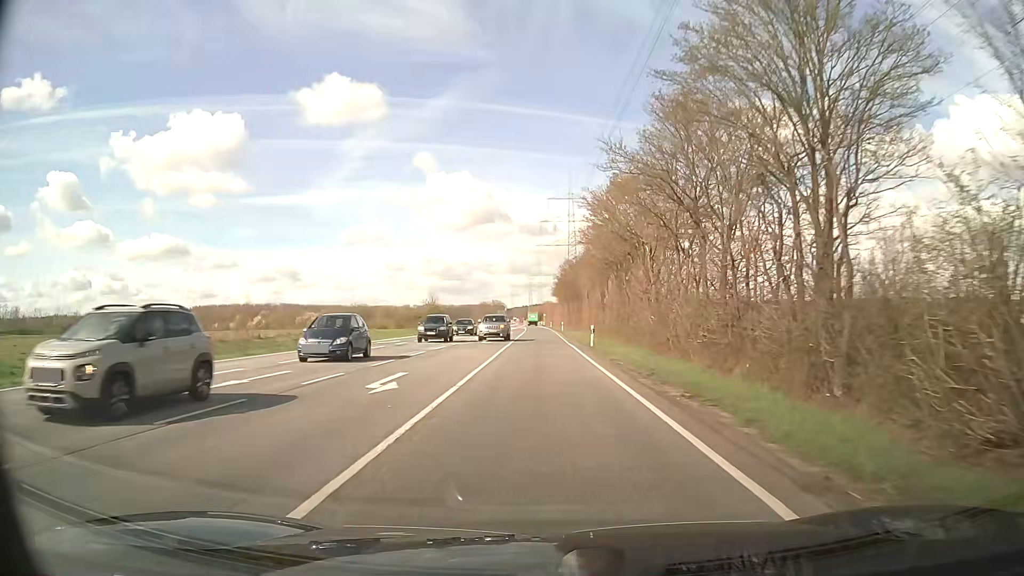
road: secondary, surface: asphalt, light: Day
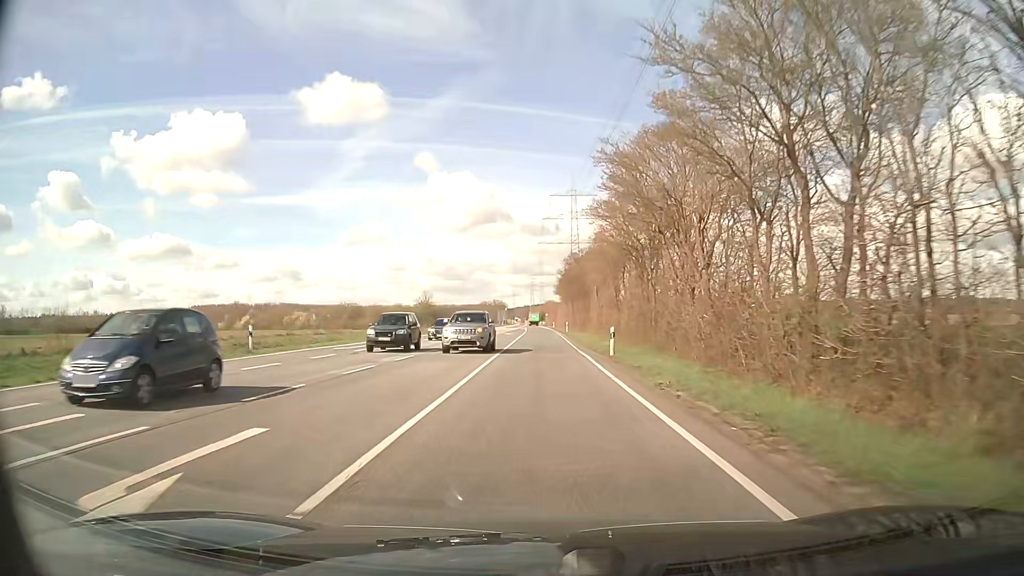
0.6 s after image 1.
(0.0, +9.3) m; 0°
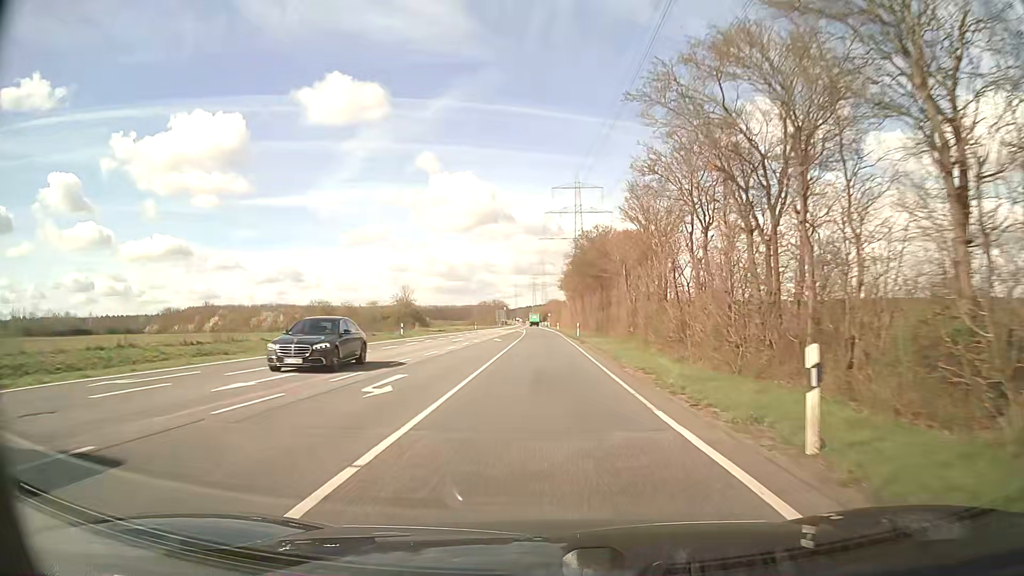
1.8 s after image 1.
(0.0, +19.7) m; 0°
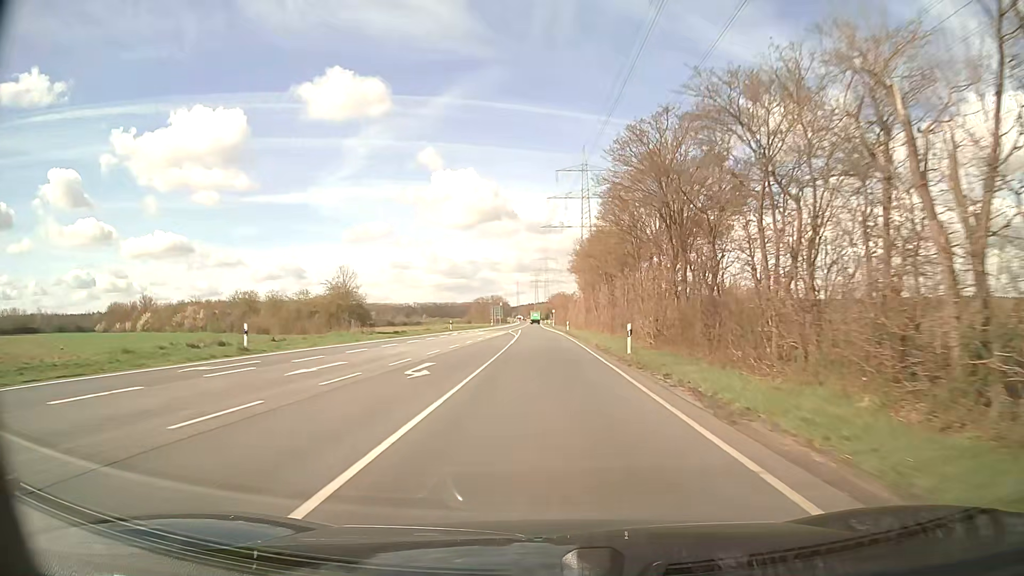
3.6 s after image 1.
(0.0, +32.0) m; 0°
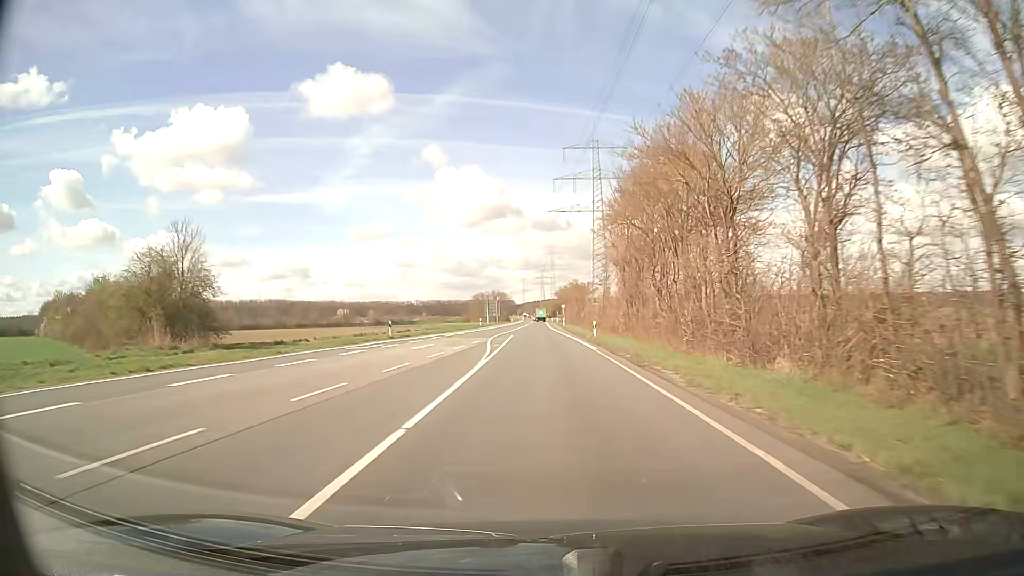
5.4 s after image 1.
(-0.2, +32.8) m; -1°
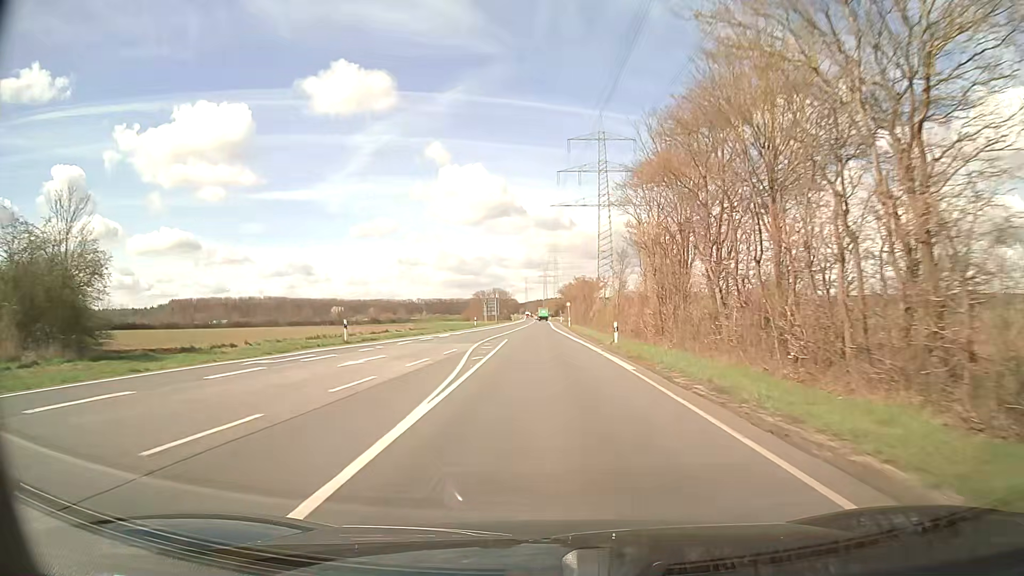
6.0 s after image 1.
(0.0, +10.7) m; 0°
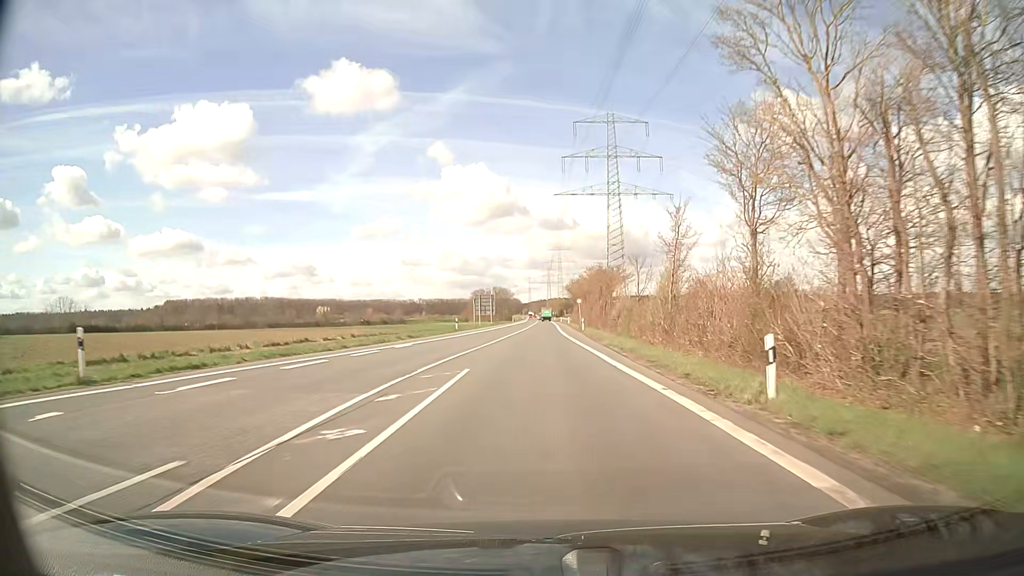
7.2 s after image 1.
(-0.1, +21.1) m; -1°
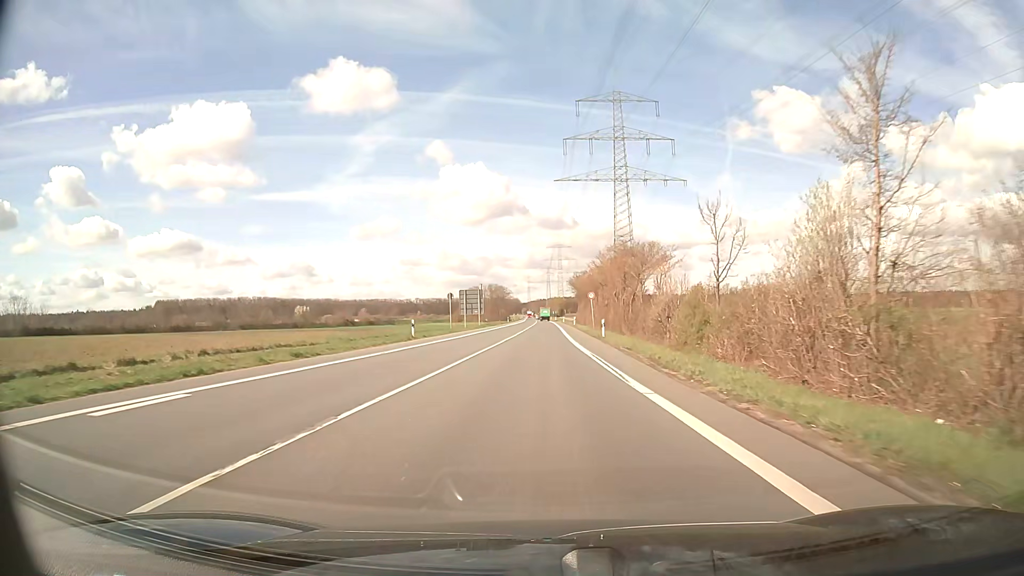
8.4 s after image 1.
(0.0, +20.8) m; 0°
(0, +10) (0, +20) (0, +30) (0, +40) (0, +50) (0, +60) (0, +70) (0, +80) (0, +90) (0, +100) m
